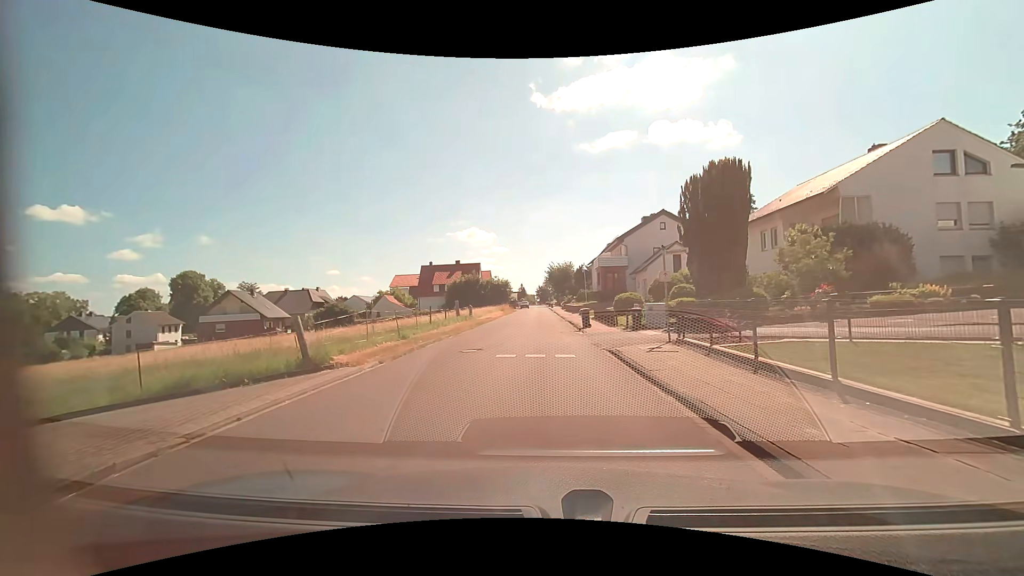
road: residential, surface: asphalt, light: Day
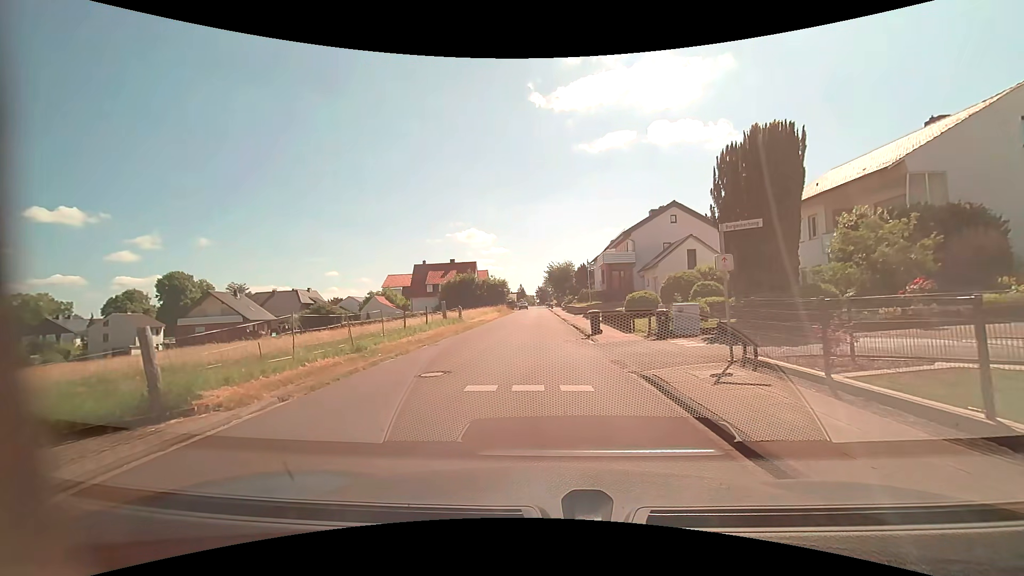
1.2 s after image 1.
(0.0, +4.8) m; +1°
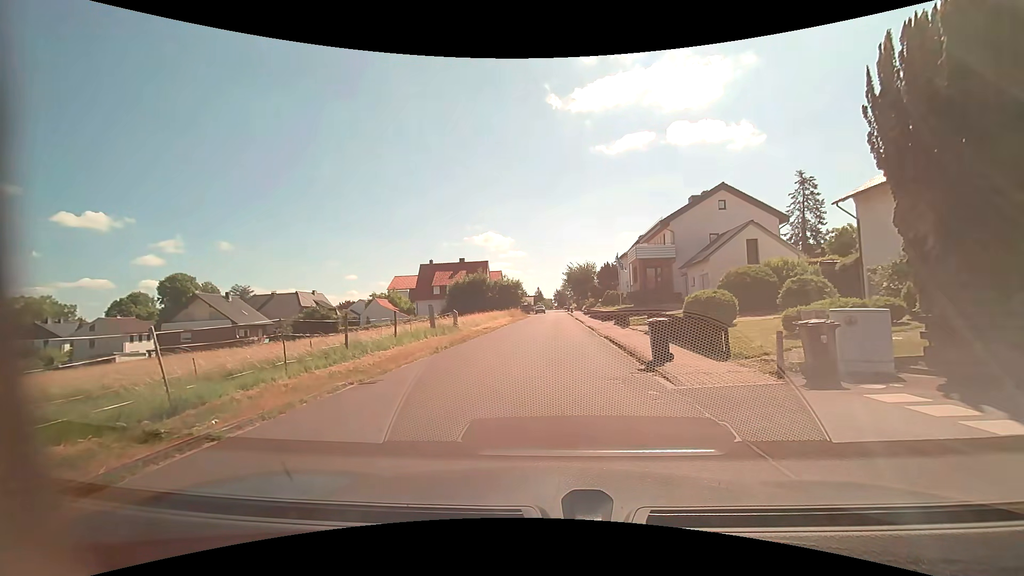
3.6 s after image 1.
(-0.2, +8.3) m; -3°
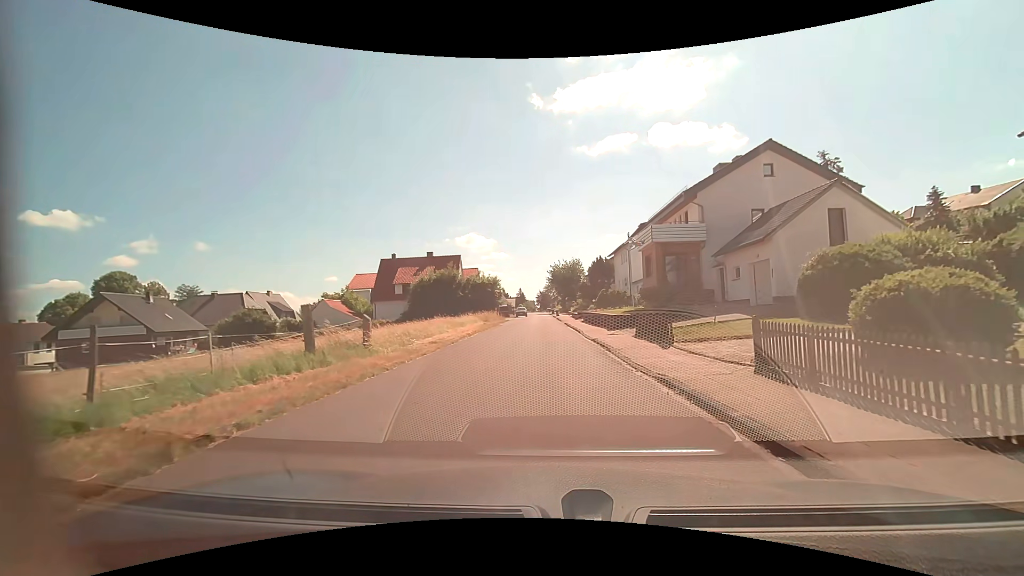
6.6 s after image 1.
(0.0, +11.9) m; +2°
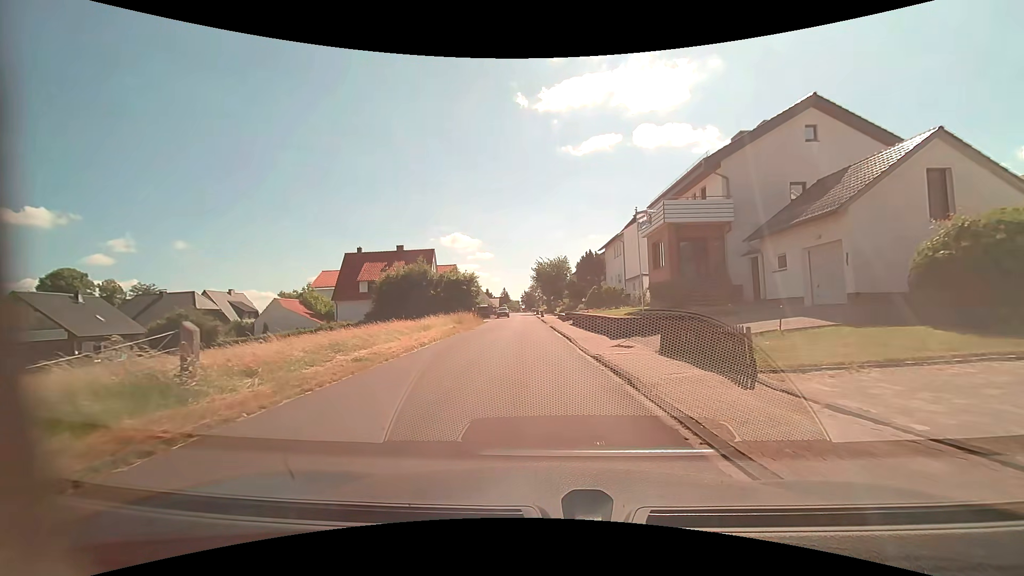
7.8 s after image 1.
(+0.1, +7.2) m; +2°
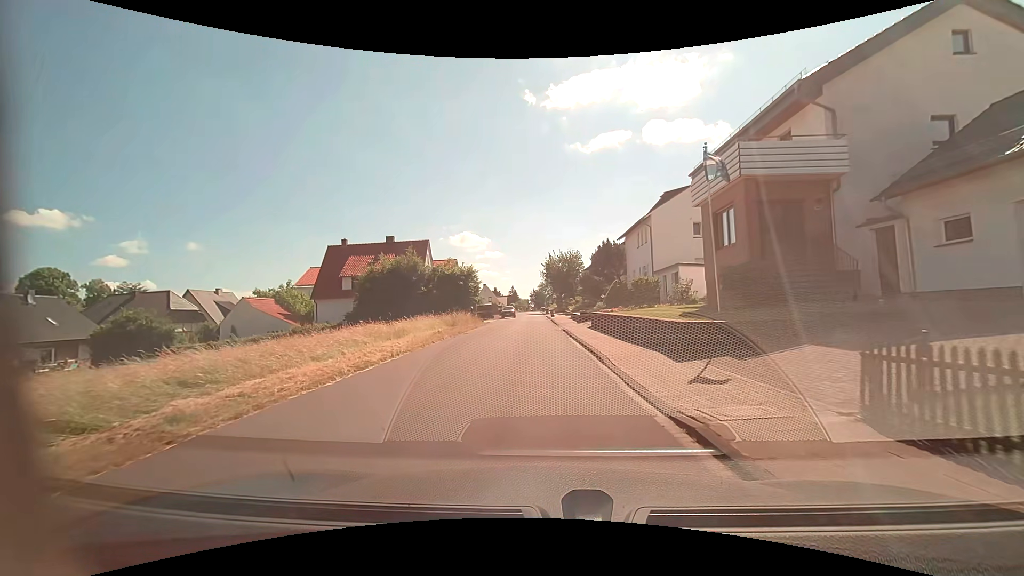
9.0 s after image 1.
(-0.1, +7.7) m; -1°
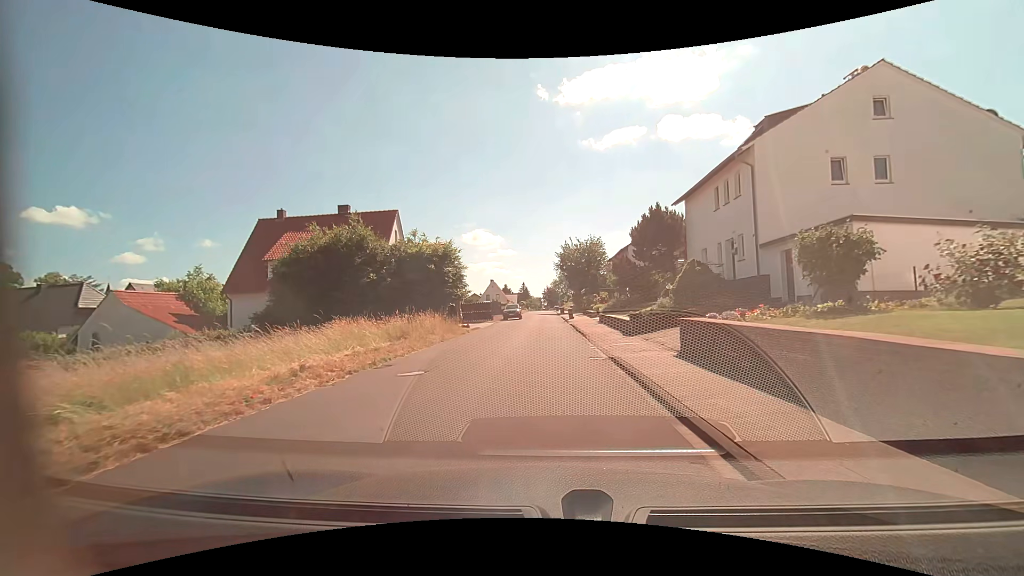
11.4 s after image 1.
(-0.3, +16.2) m; -2°
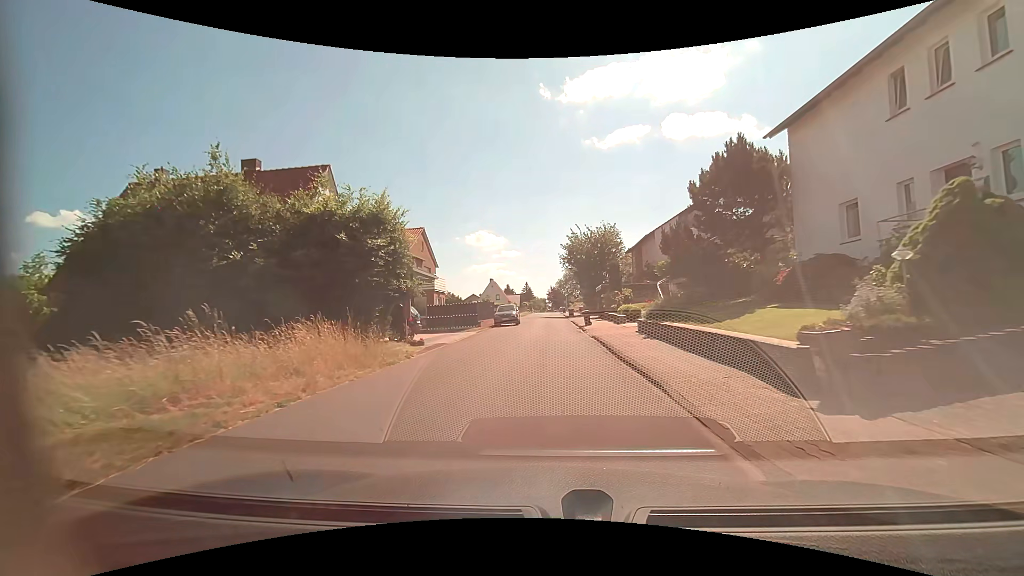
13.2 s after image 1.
(-0.1, +13.1) m; -1°
(0, +10) (0, +20) (0, +30) (+1, +40) (+1, +50) (+1, +60) (+1, +70) (+1, +80) (+1, +90) (+2, +100) m
